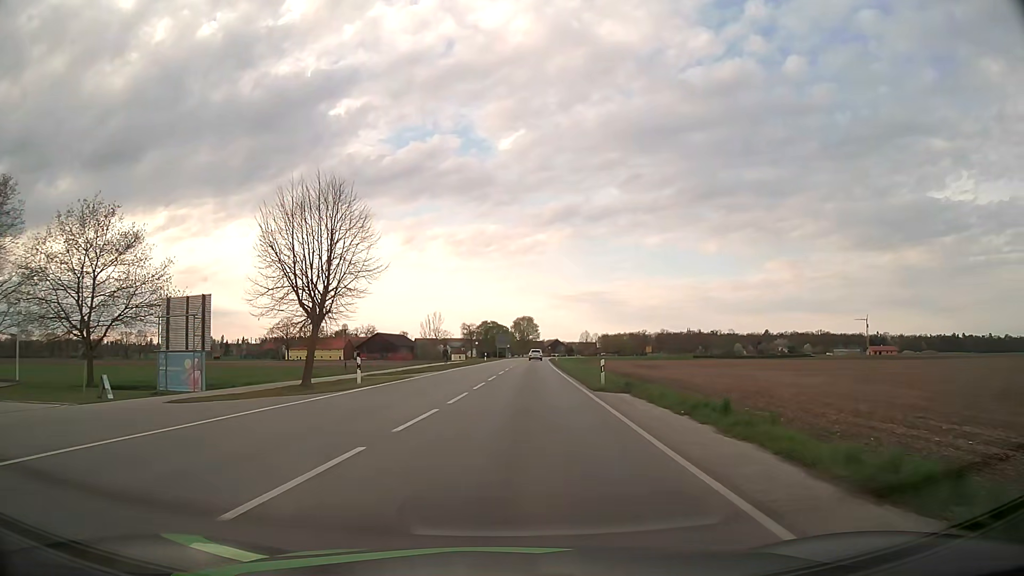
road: tertiary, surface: asphalt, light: Day
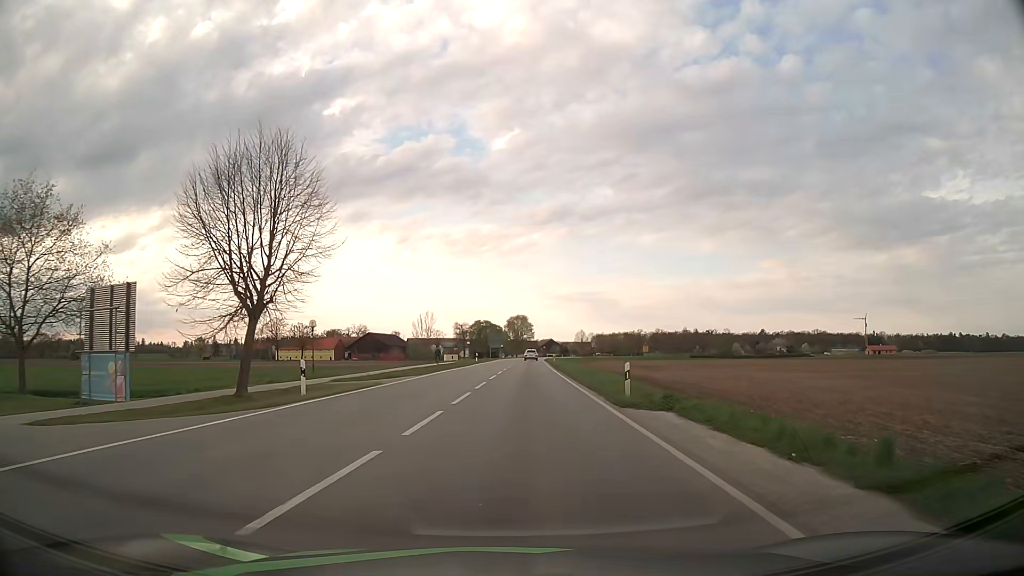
(0.0, +6.3) m; +1°
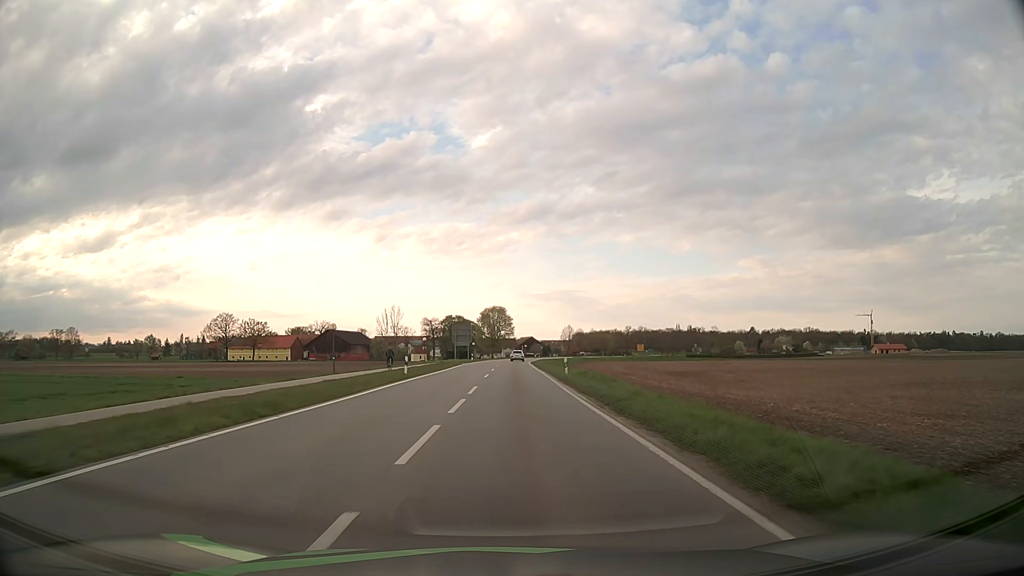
(+0.8, +35.6) m; +2°
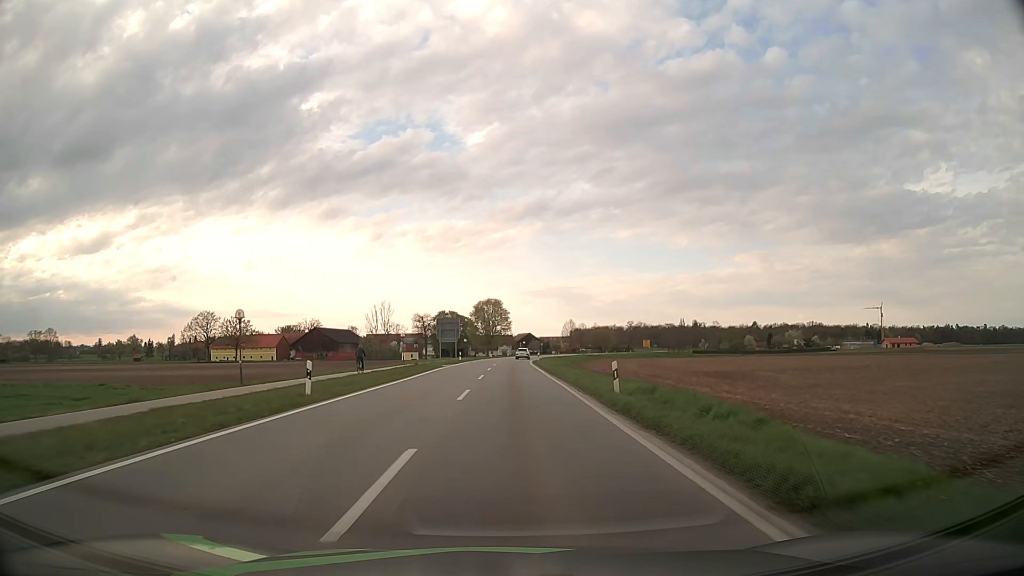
(+0.1, +16.2) m; 0°
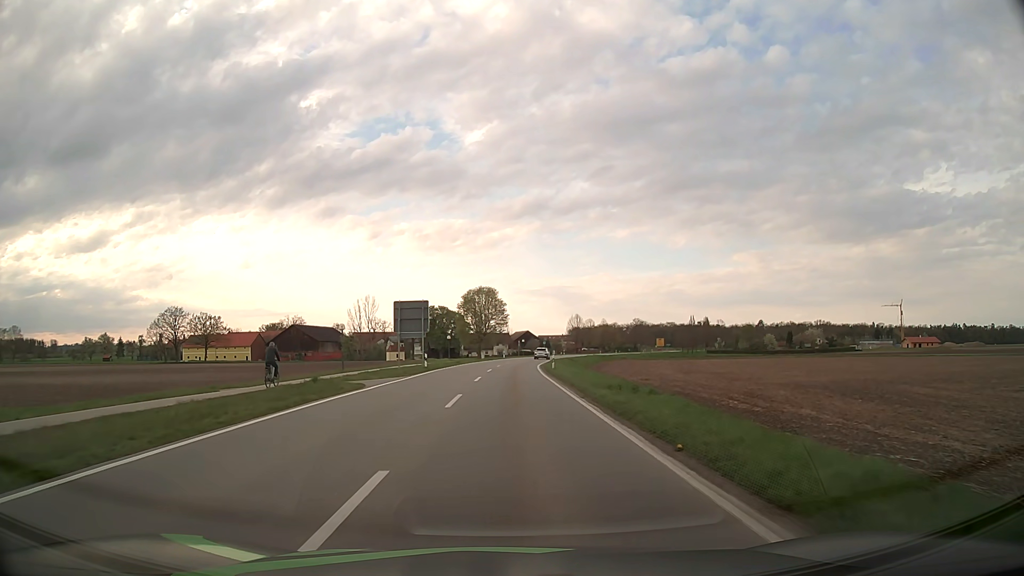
(+0.1, +26.2) m; 0°
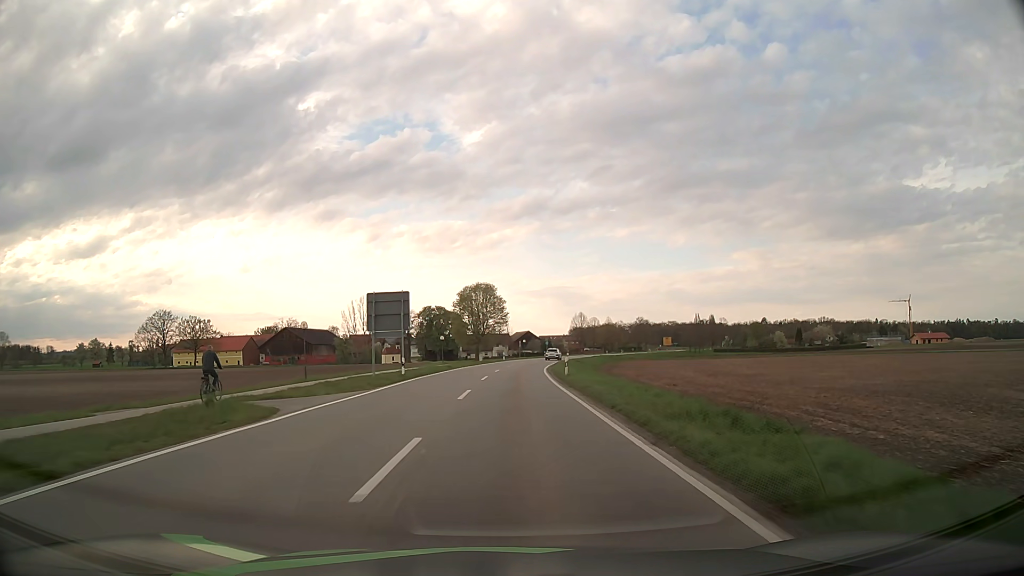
(0.0, +9.2) m; 0°
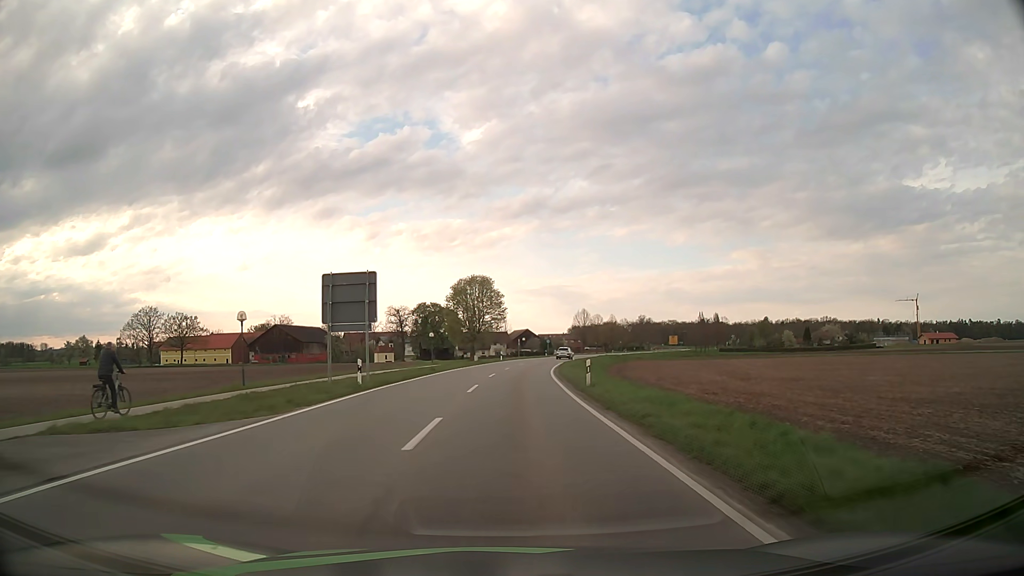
(0.0, +9.4) m; 0°
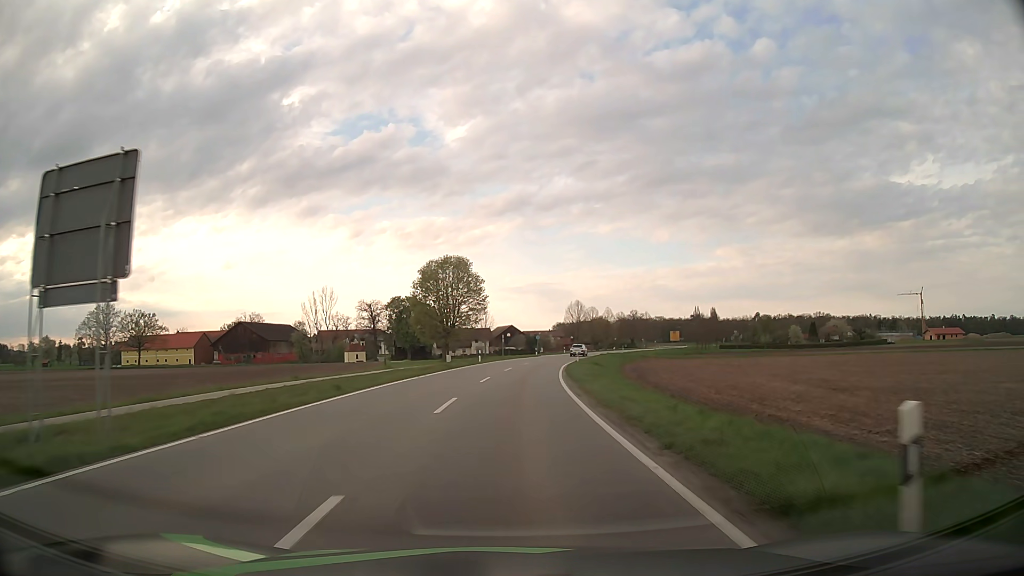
(+0.2, +19.2) m; +1°
(0, +10) (0, +20) (+1, +30) (+1, +40) (+2, +50) (+4, +60) (+6, +70) (+8, +79) (+10, +89) (+12, +99) m
